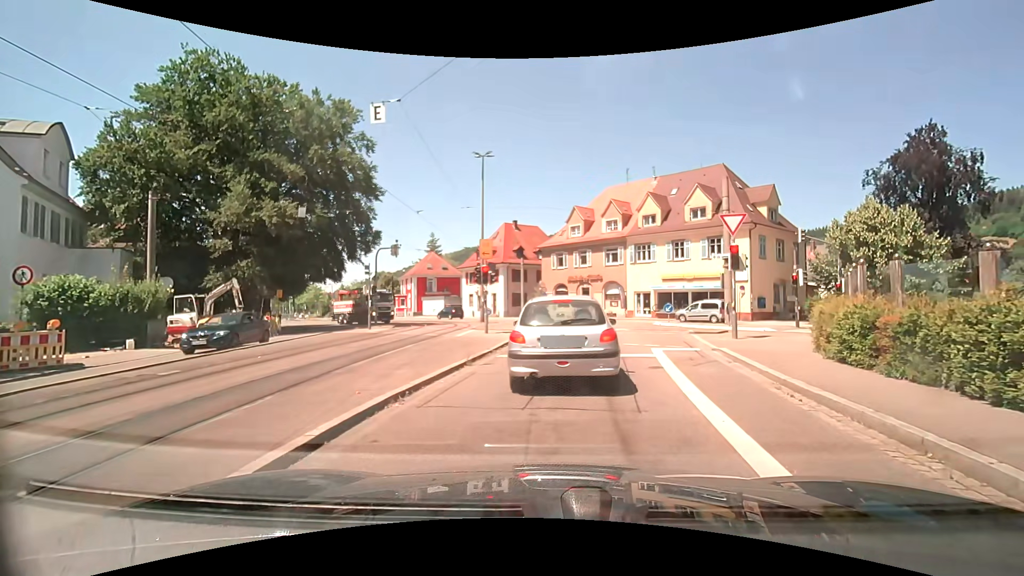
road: tertiary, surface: asphalt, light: Day
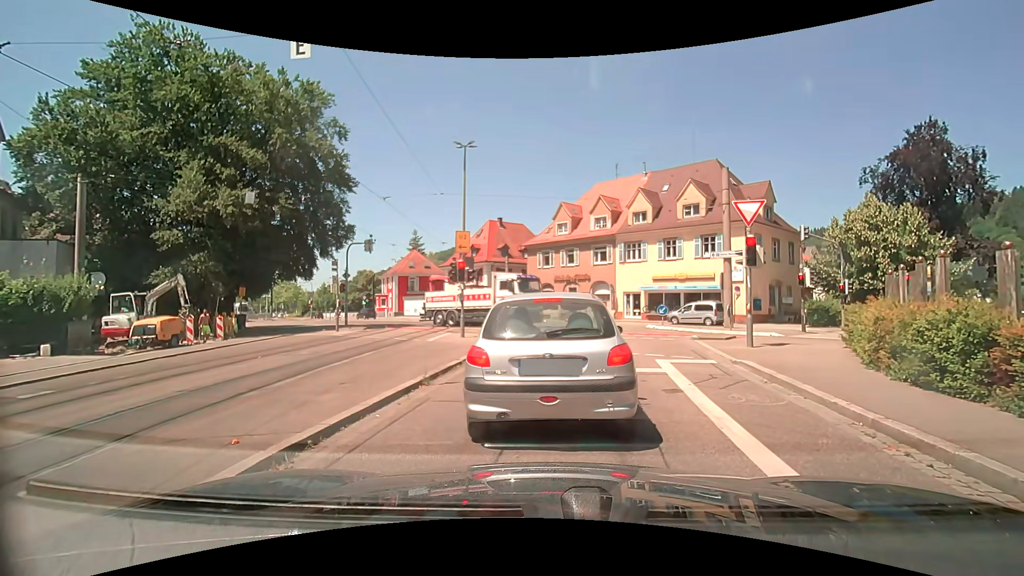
(0.0, +2.4) m; 0°
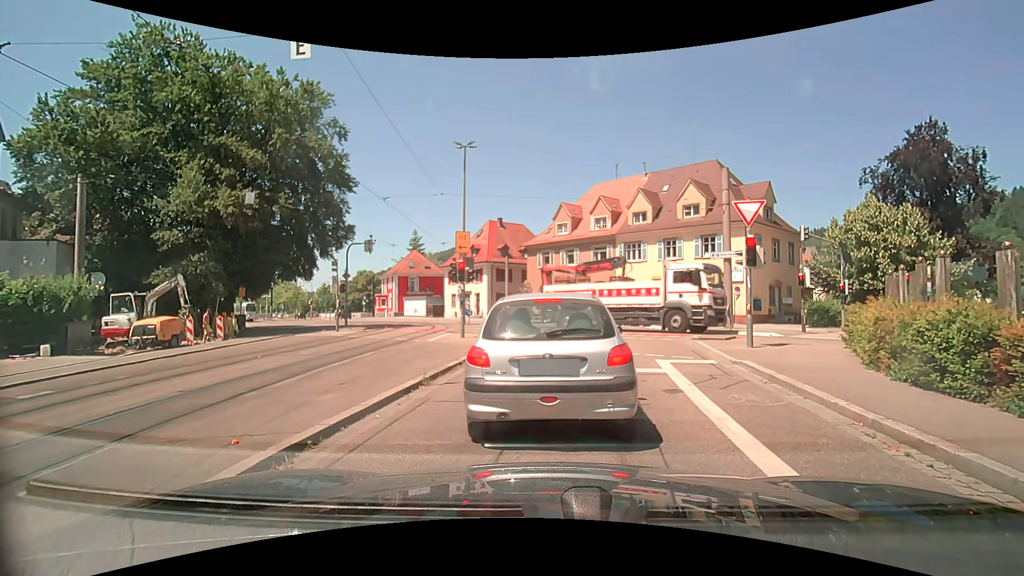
(0.0, 0.0) m; 0°
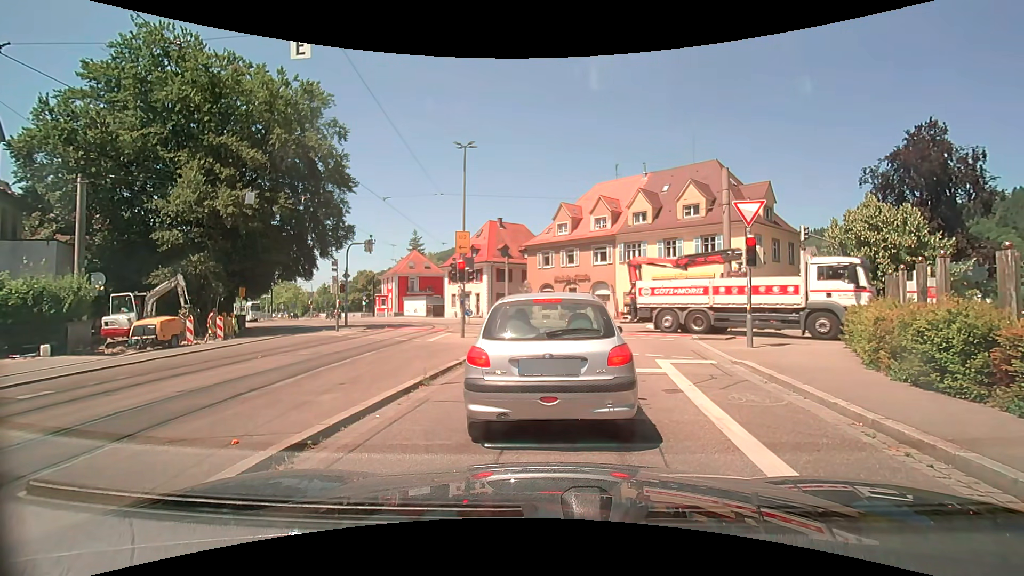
(0.0, 0.0) m; 0°
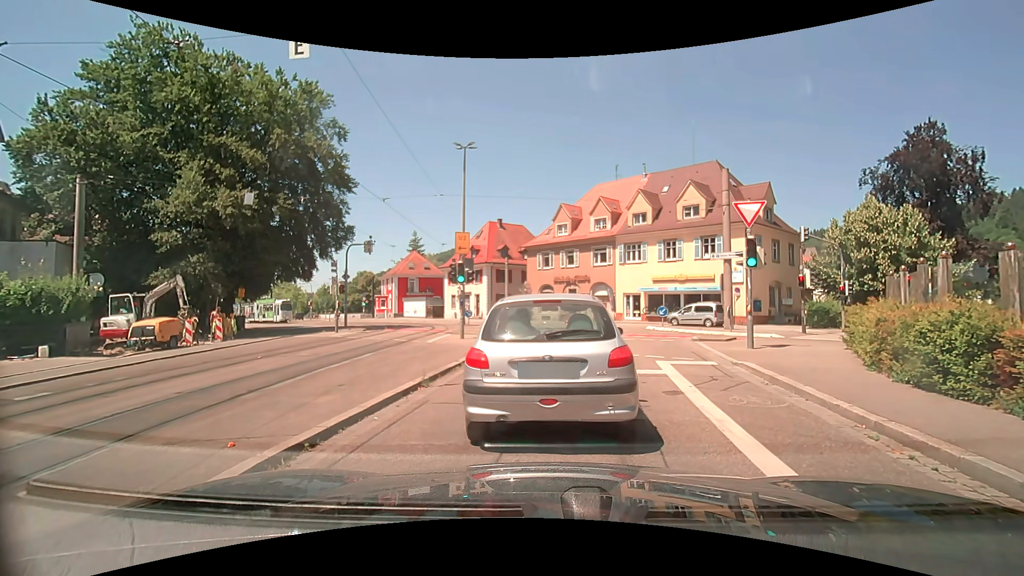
(0.0, 0.0) m; 0°
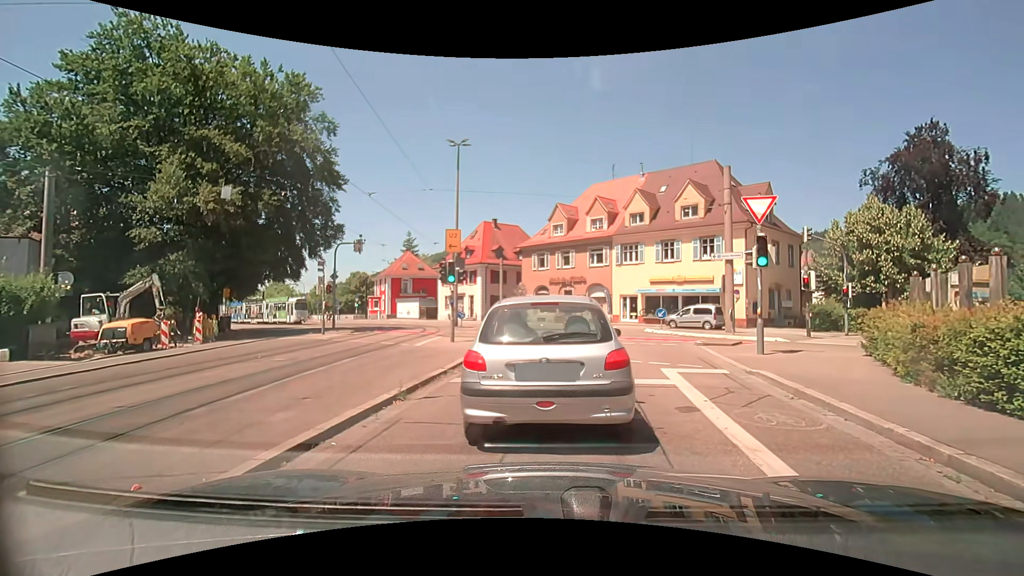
(0.0, +1.1) m; 0°
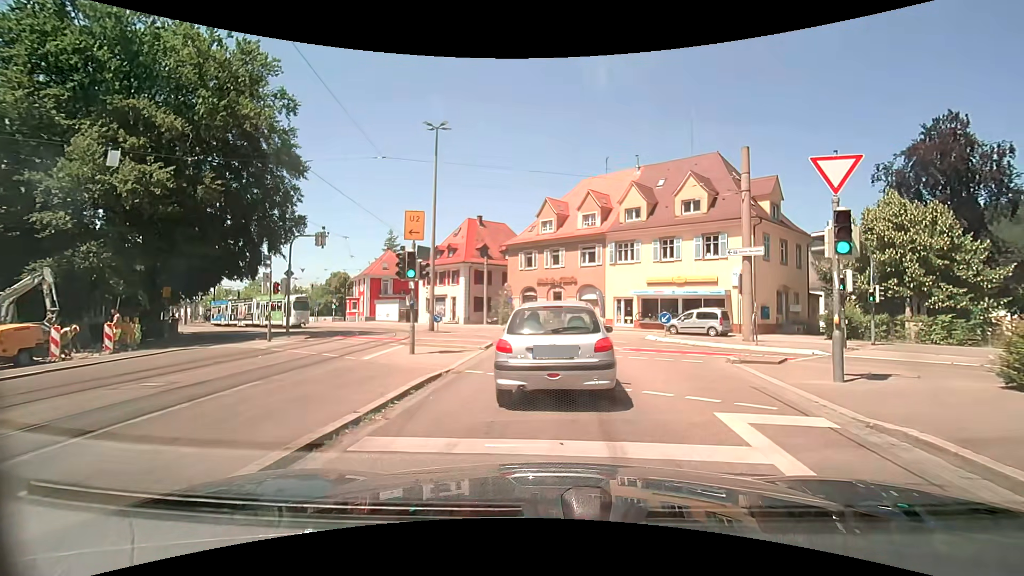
(+0.1, +4.4) m; +4°
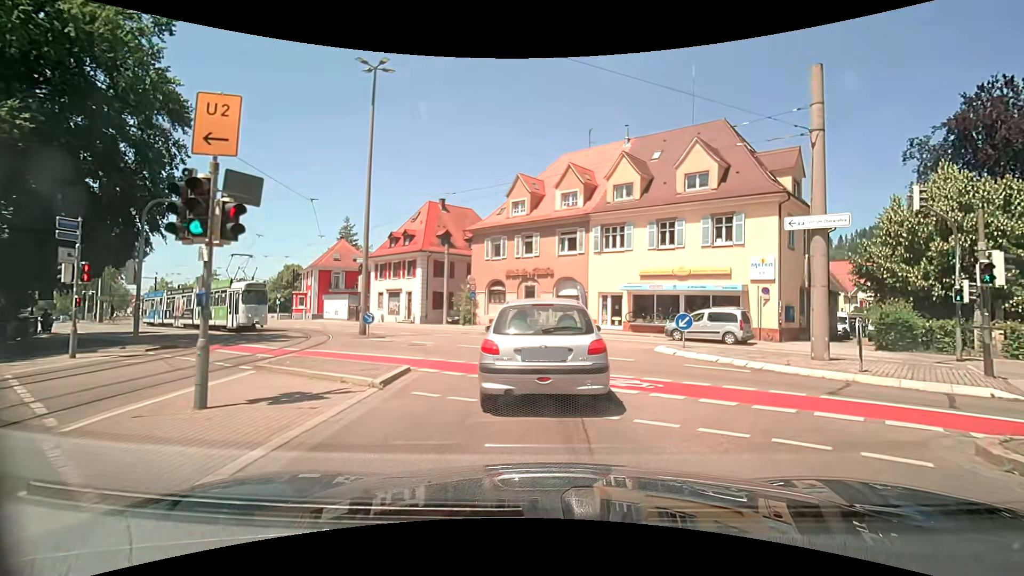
(0.0, +8.3) m; +1°
(0, +10) (-1, +20) (-4, +29) (-10, +38) (-16, +45) (-24, +52) (-31, +59) (-38, +66) (-45, +73) (-52, +80) m
